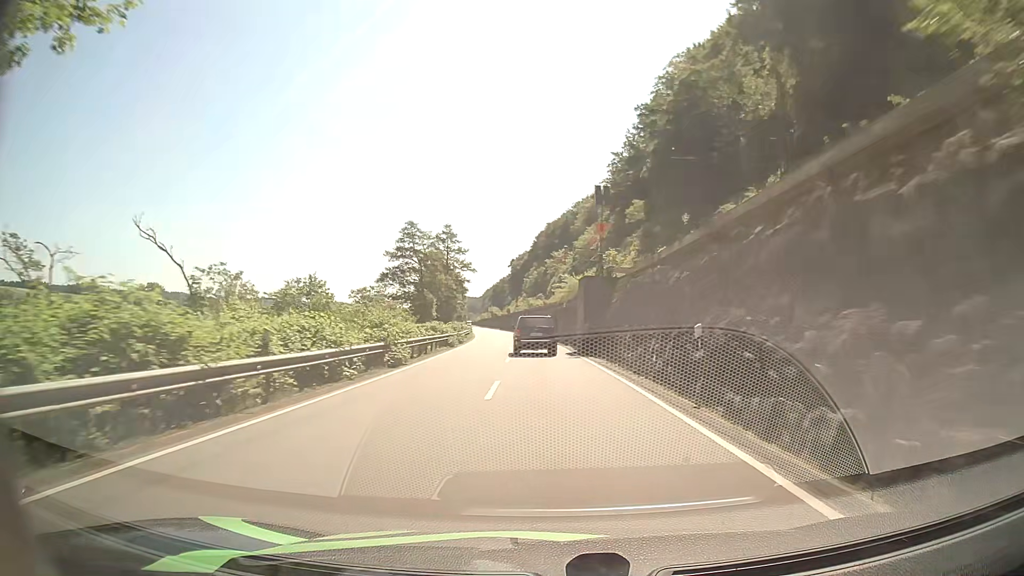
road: primary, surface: asphalt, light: Day
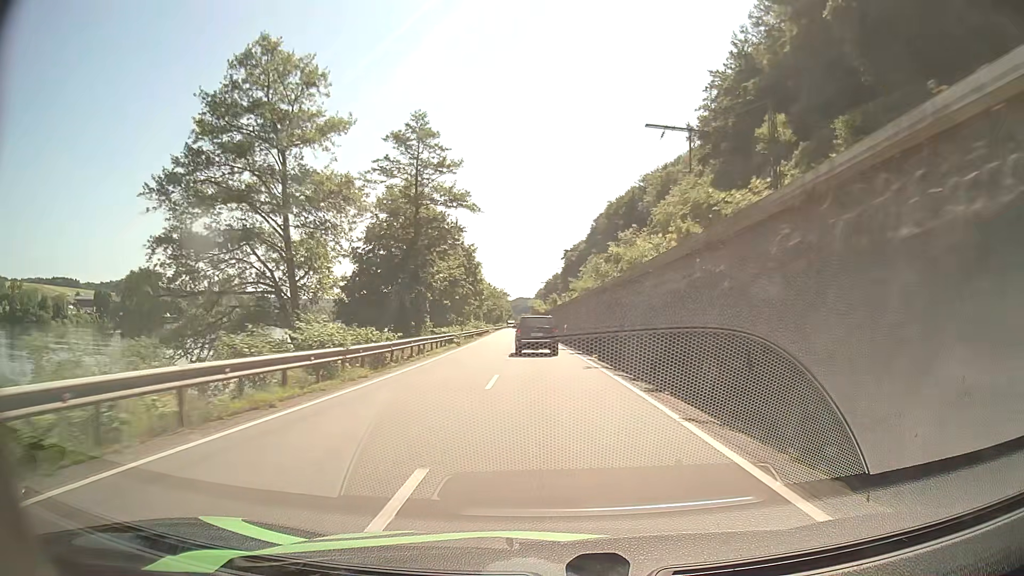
(-2.0, +57.9) m; -4°
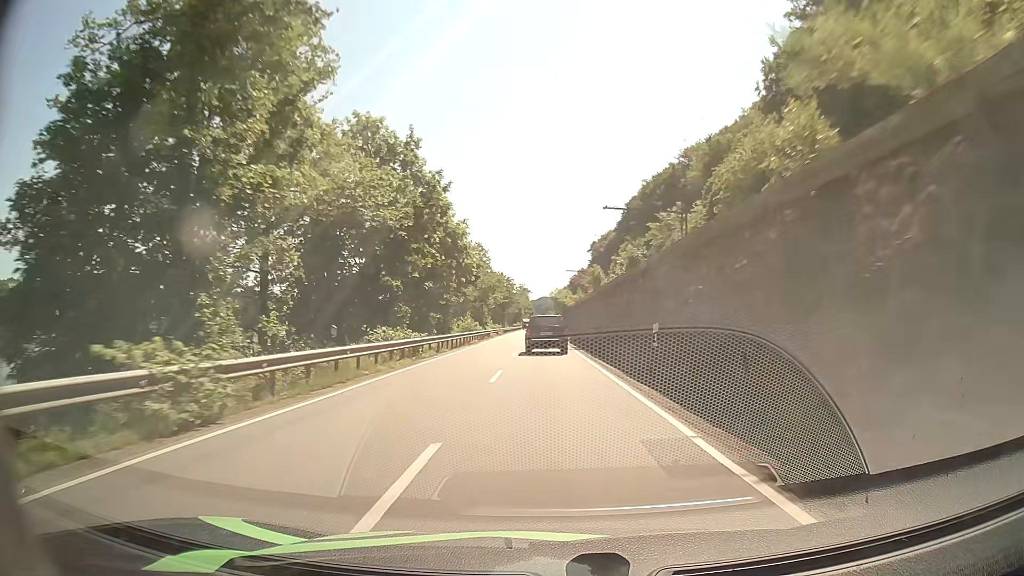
(-0.8, +34.6) m; -2°
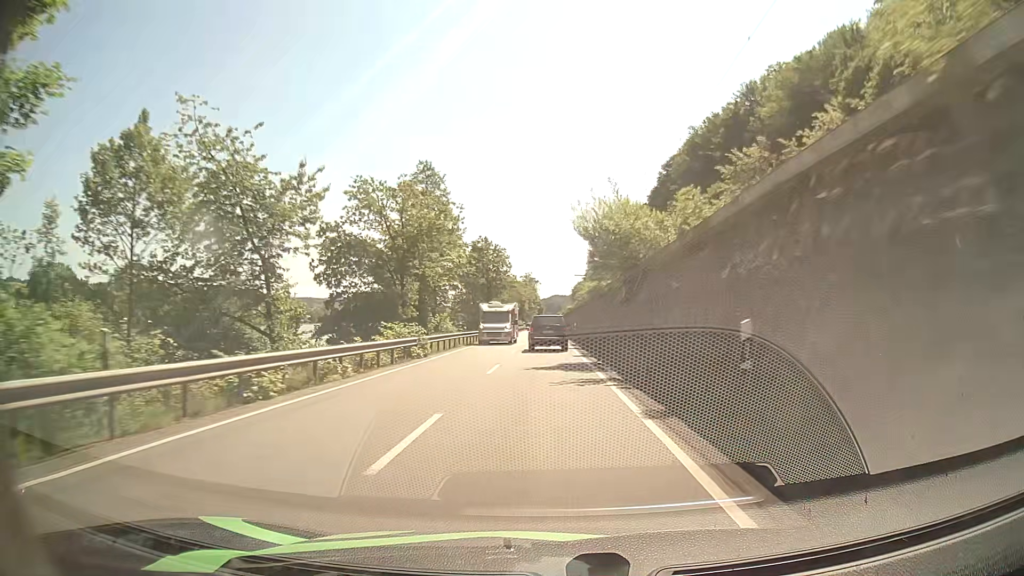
(-0.5, +57.1) m; -1°
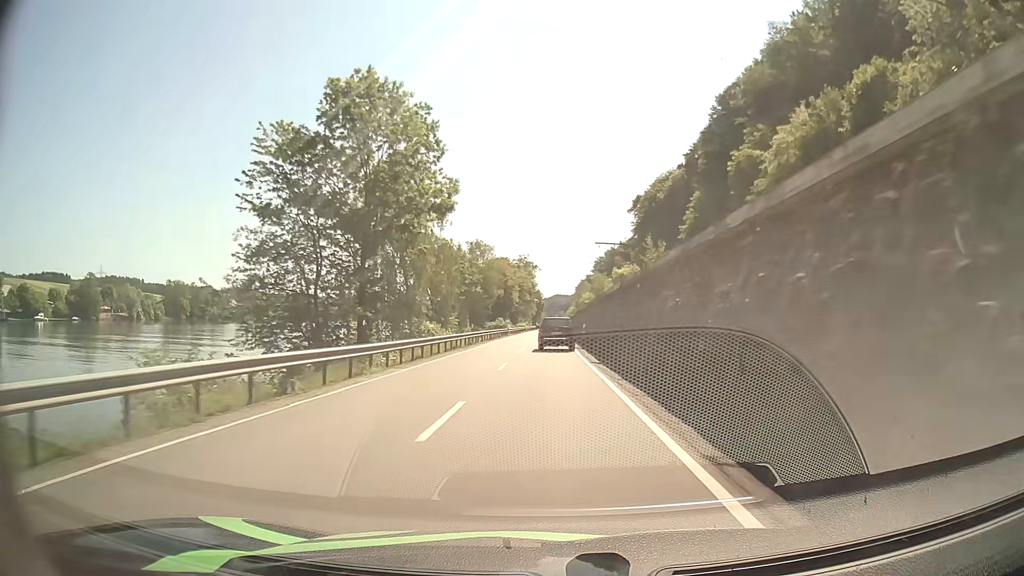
(-0.3, +58.0) m; -1°
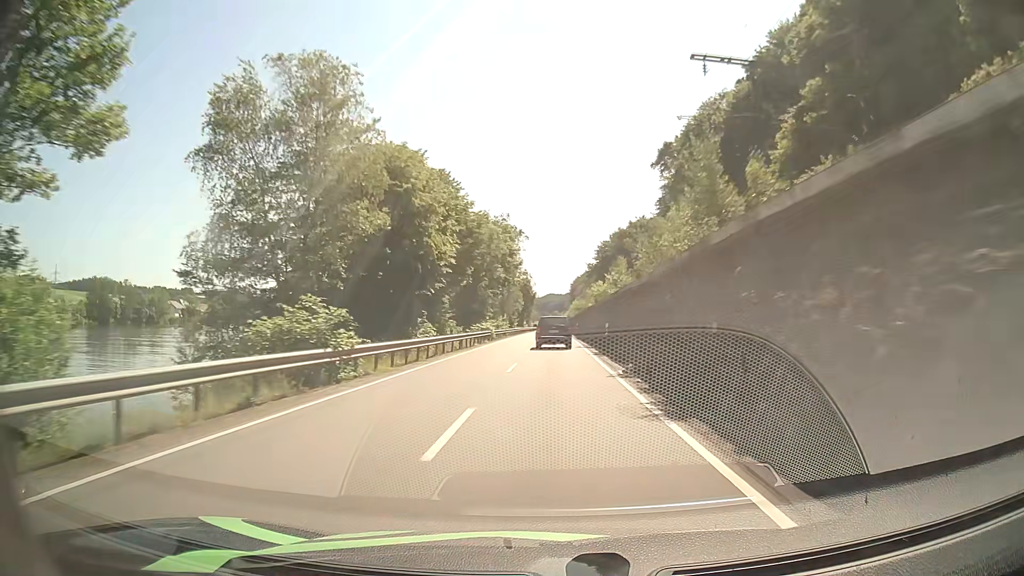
(+0.3, +60.9) m; +1°
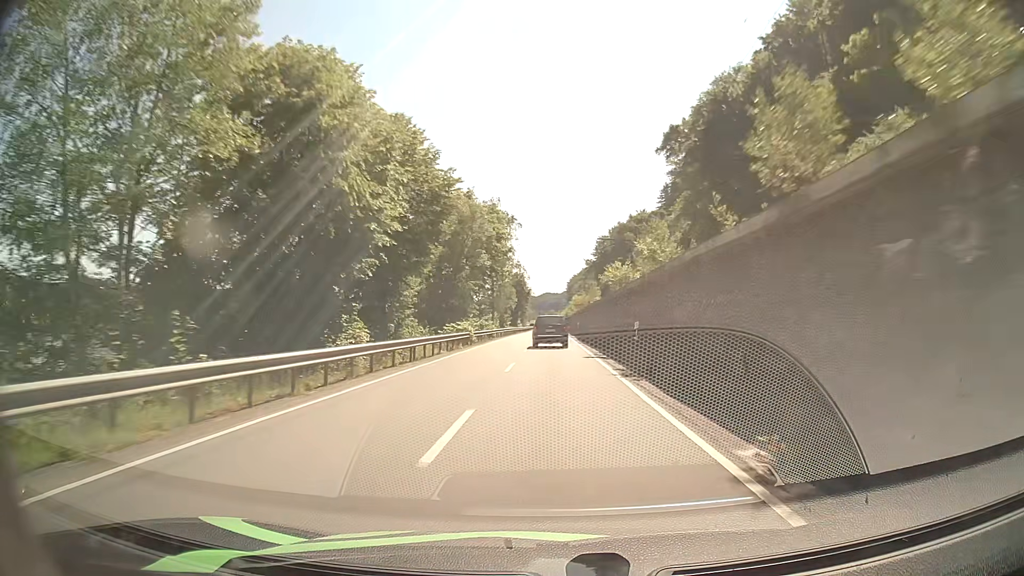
(0.0, +12.2) m; 0°
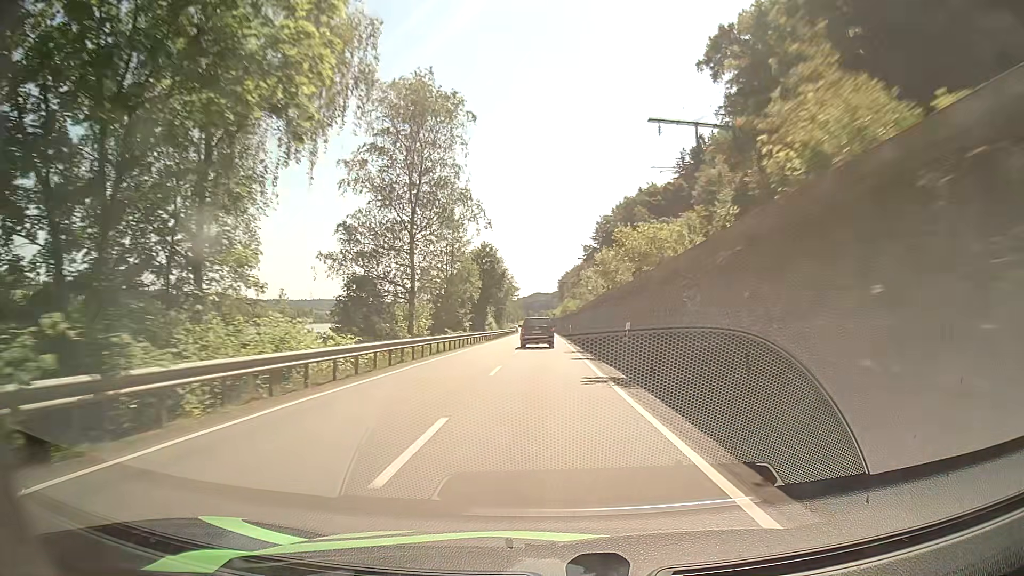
(+0.4, +48.5) m; +1°
(0, +10) (0, +20) (0, +30) (0, +40) (0, +50) (0, +60) (0, +70) (0, +80) (-1, +90) (-1, +100) m
